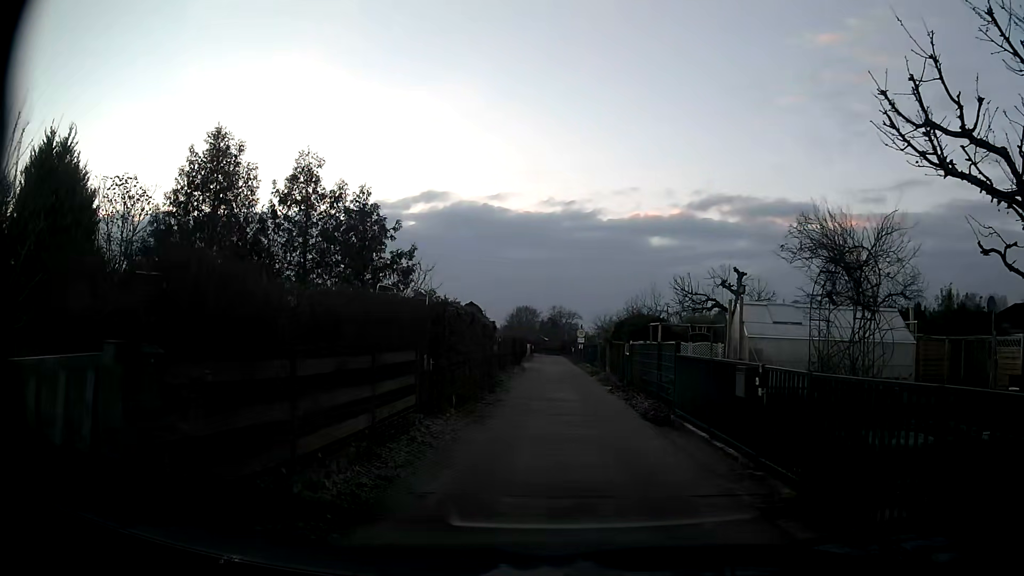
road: residential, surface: asphalt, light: Day
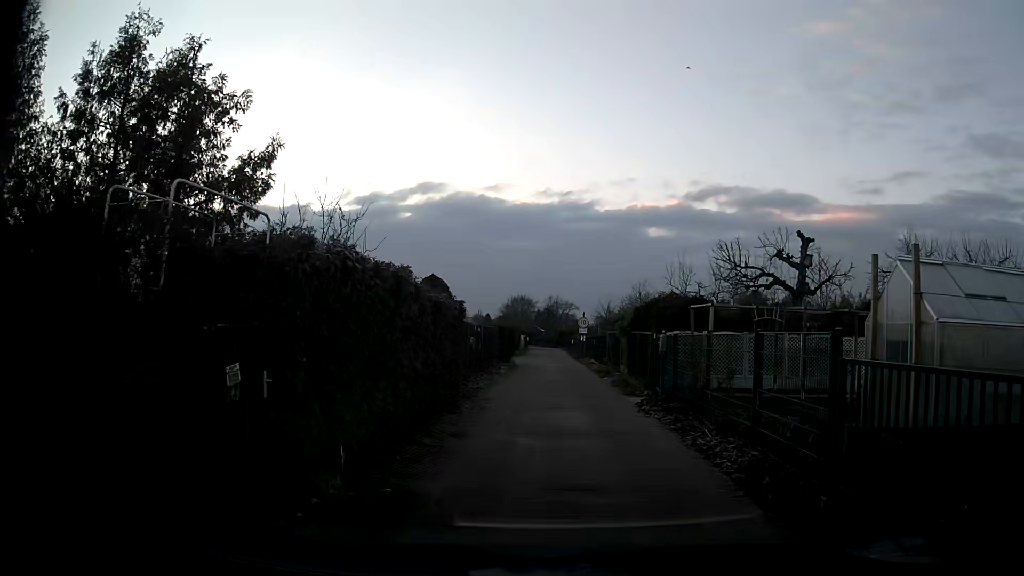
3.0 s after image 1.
(+0.2, +6.9) m; +2°
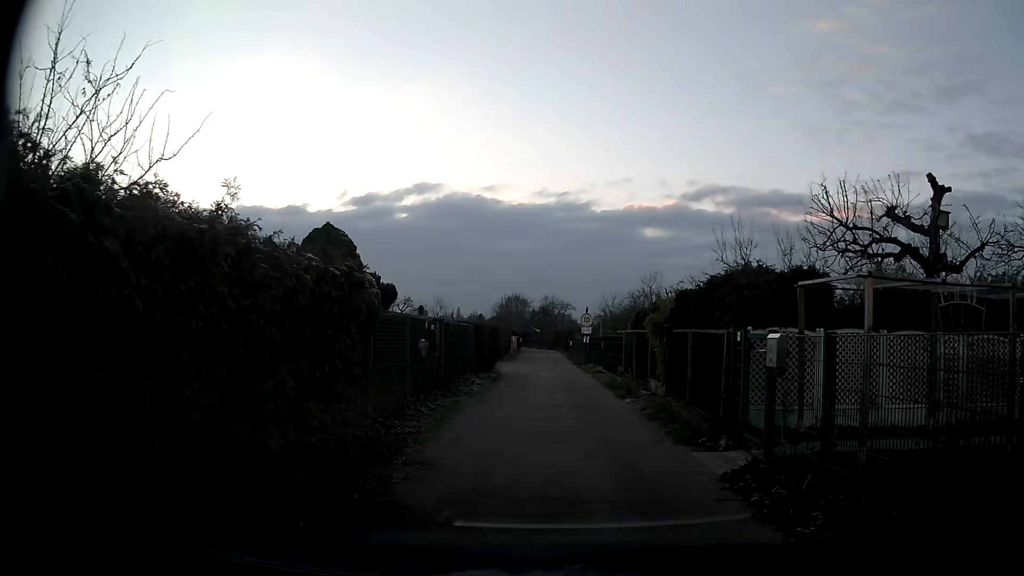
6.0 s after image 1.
(0.0, +7.1) m; 0°
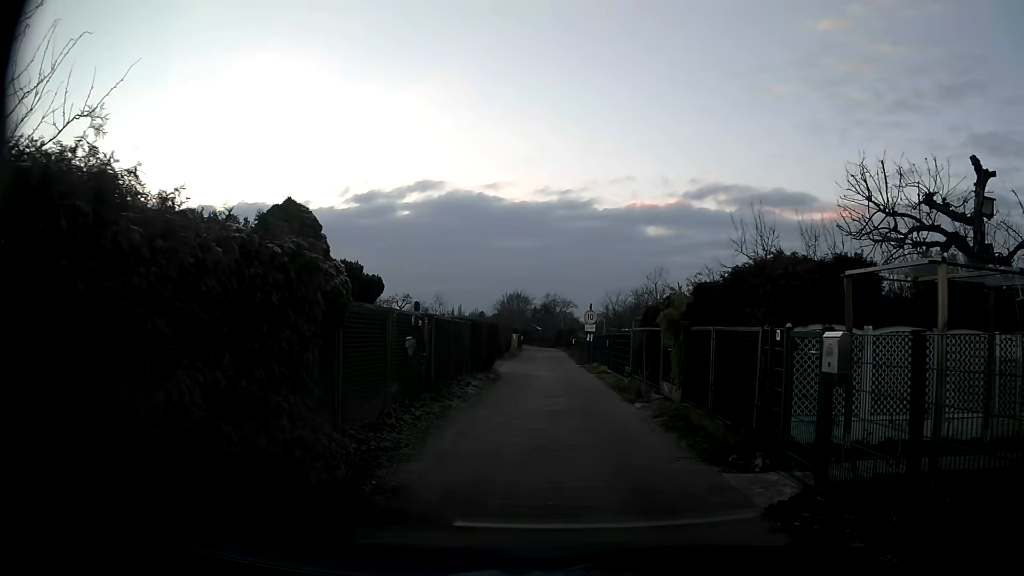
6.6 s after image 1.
(0.0, +1.4) m; -1°
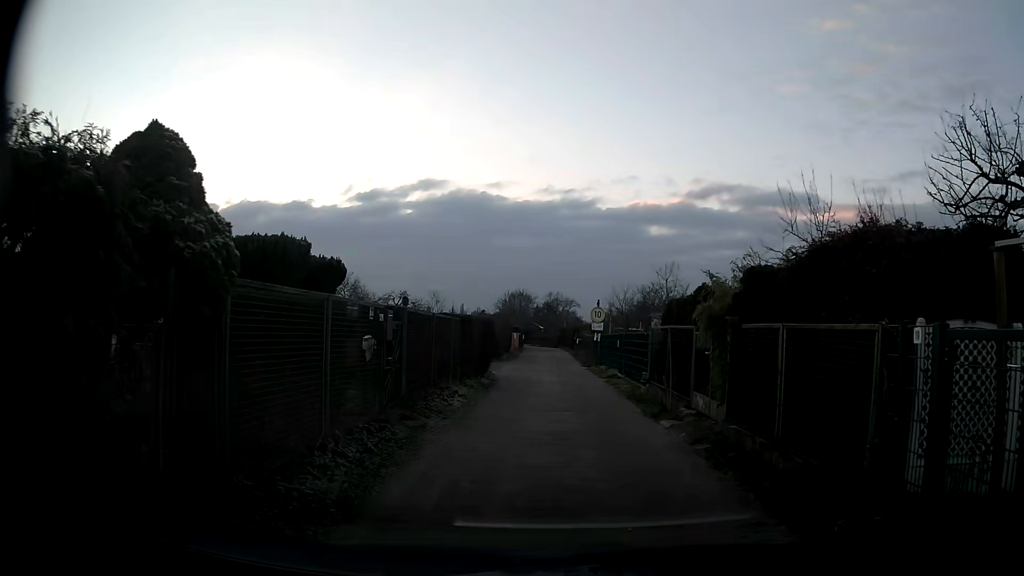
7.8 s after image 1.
(0.0, +2.8) m; +1°
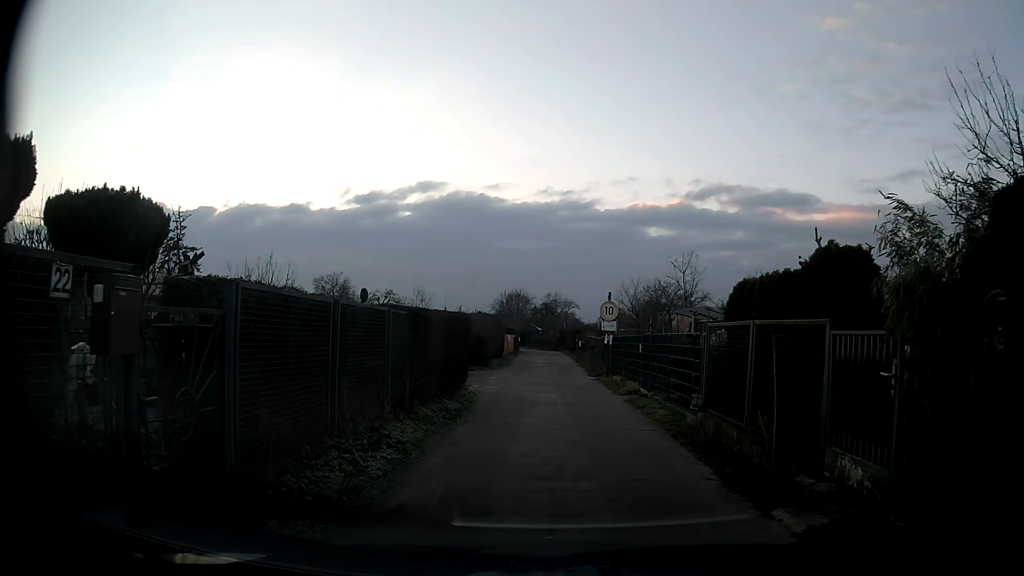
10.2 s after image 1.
(0.0, +5.5) m; +1°
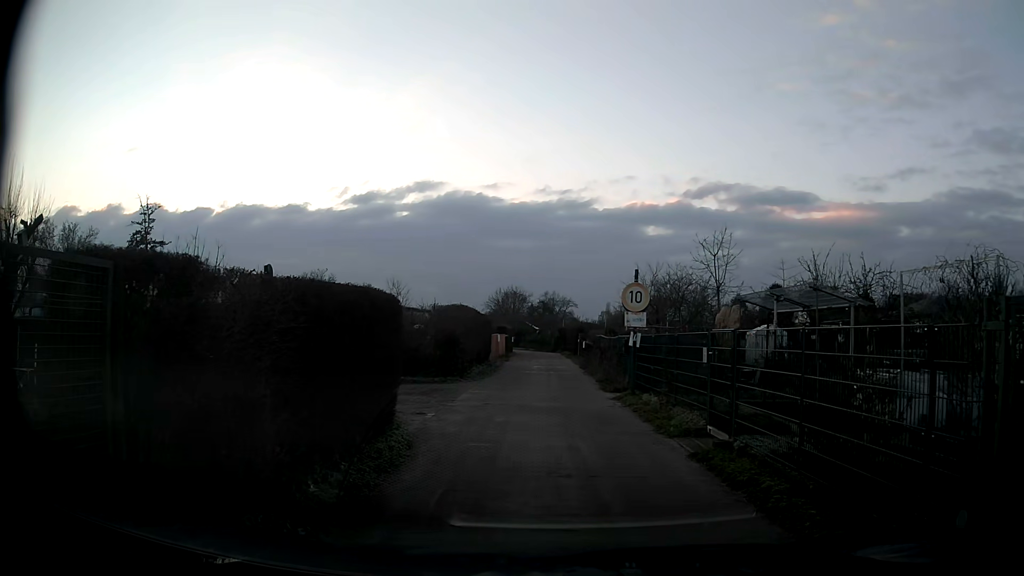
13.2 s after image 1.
(-0.1, +6.8) m; -2°
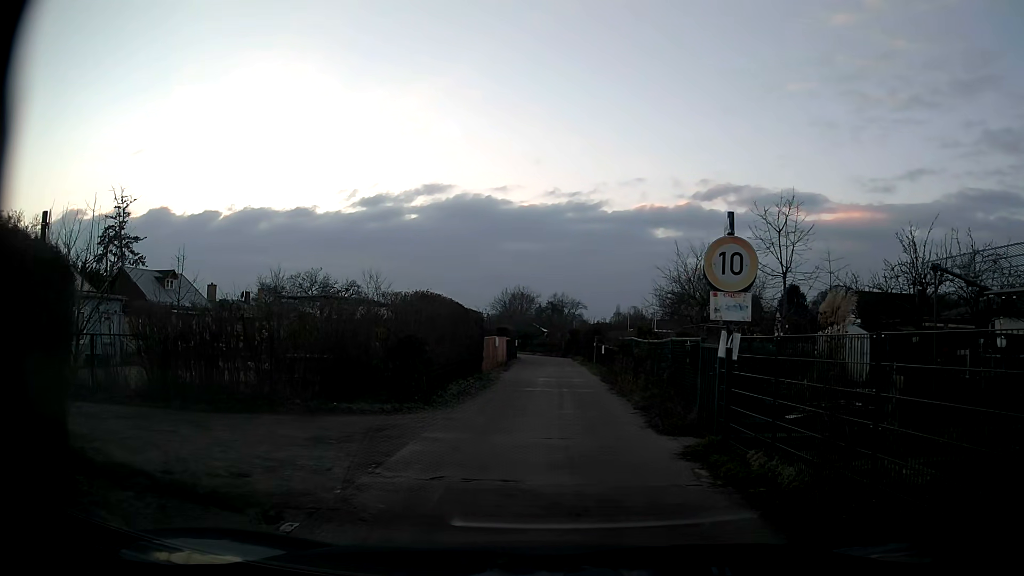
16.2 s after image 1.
(+0.1, +6.8) m; 0°
